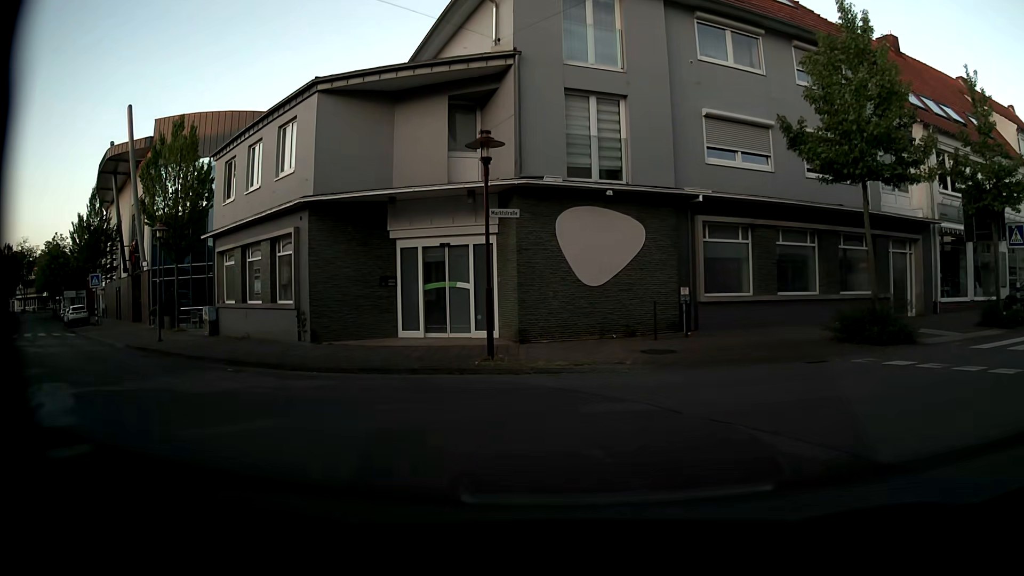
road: residential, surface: paving_stones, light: Day
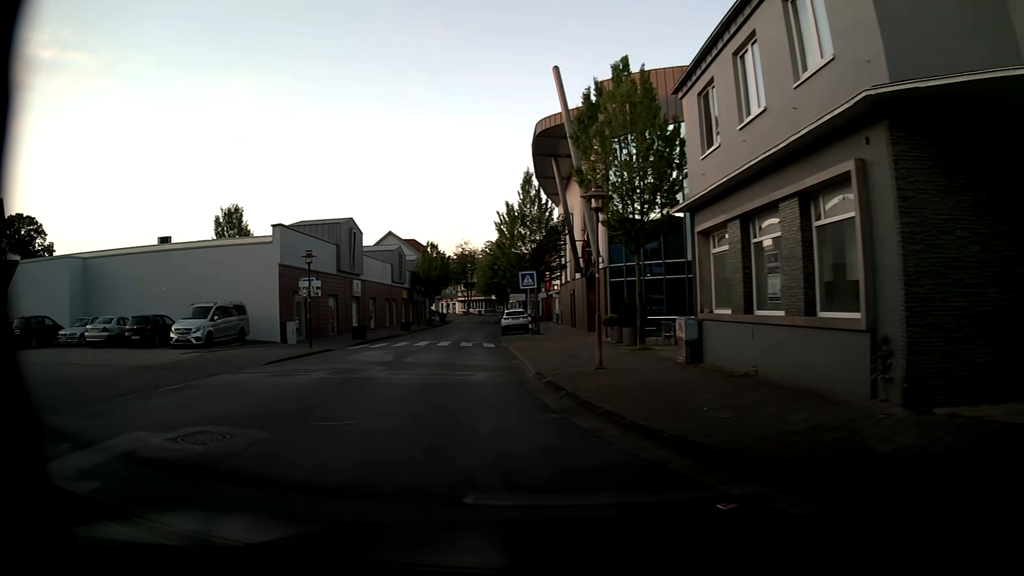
(-3.3, +8.6) m; -45°
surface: asphalt
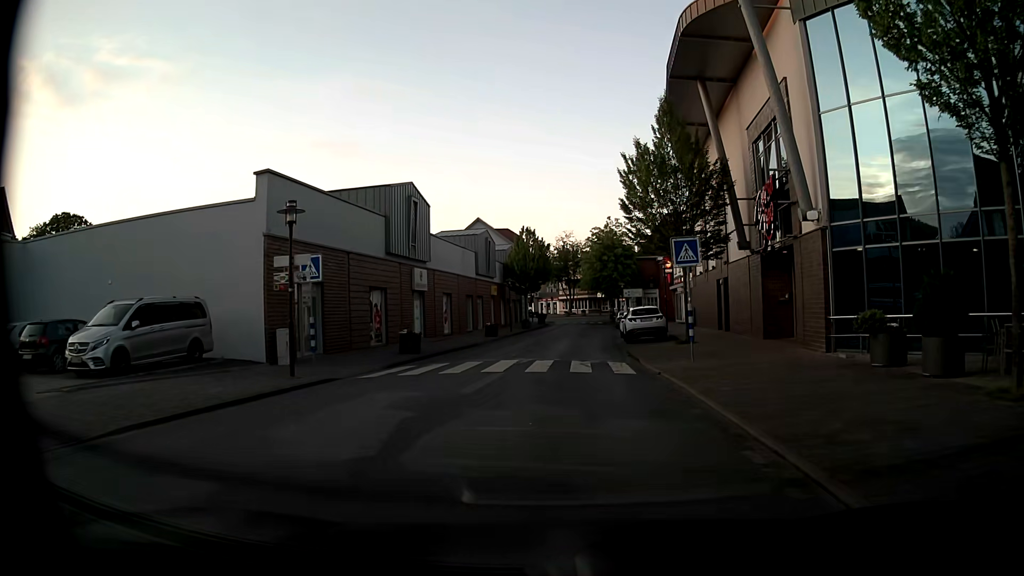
(-1.8, +13.9) m; -7°
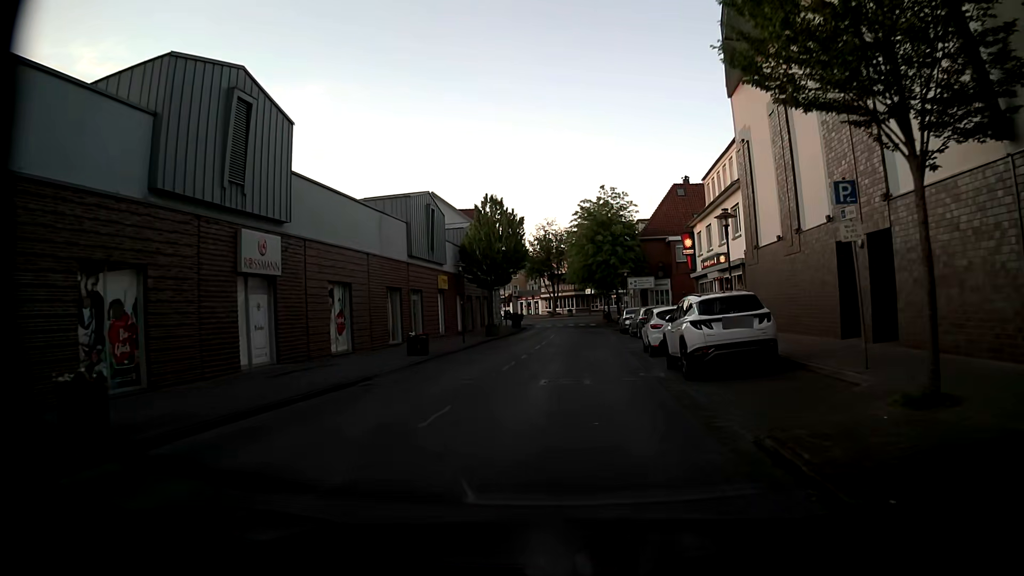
(+0.1, +18.2) m; +1°
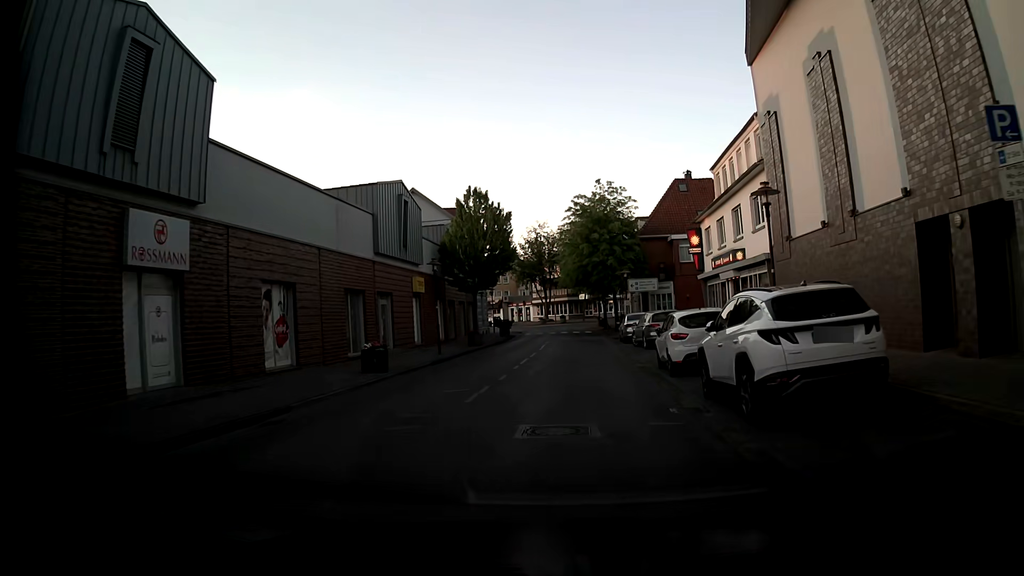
(0.0, +5.0) m; +1°
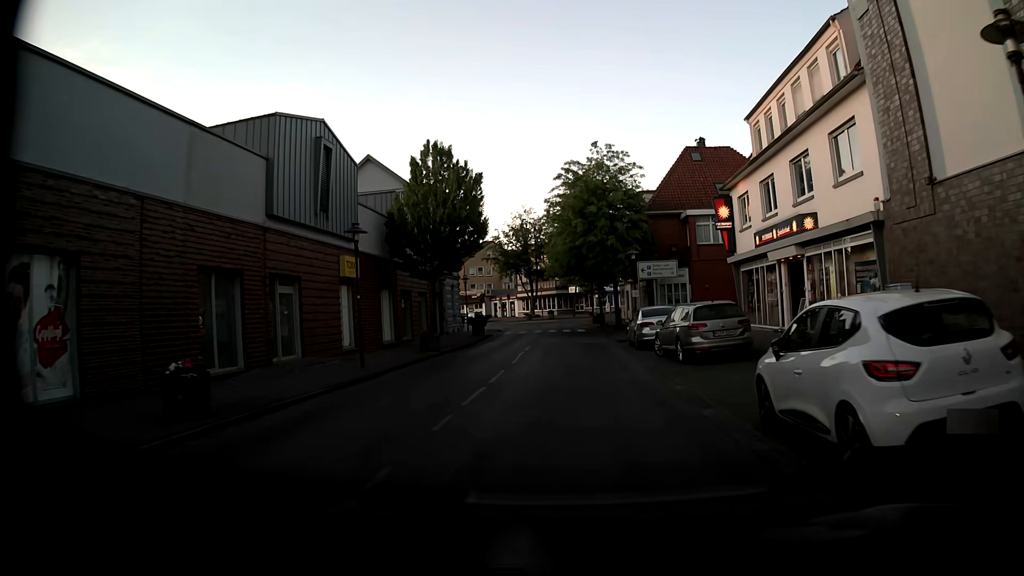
(+0.1, +10.2) m; +1°
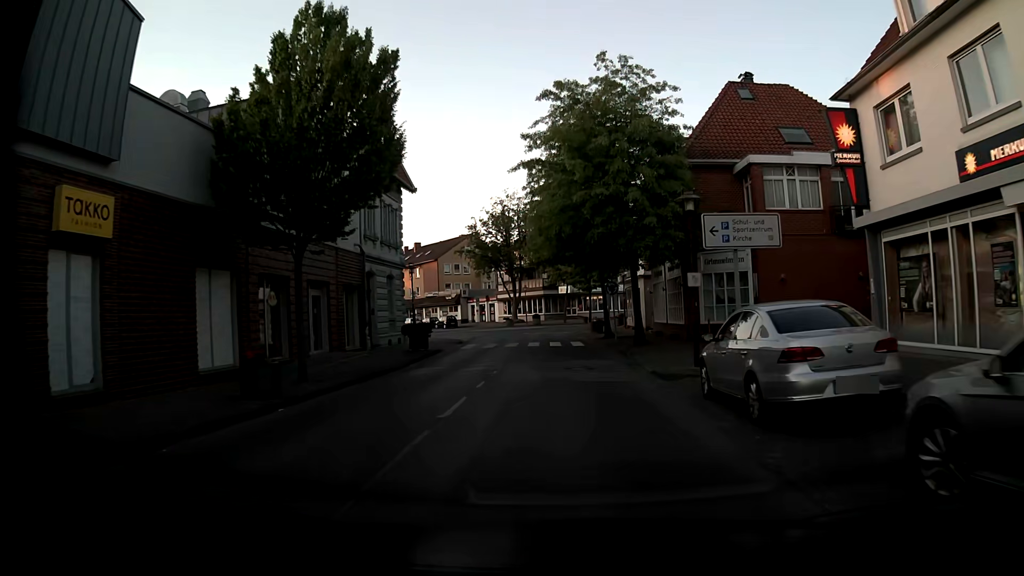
(+0.2, +15.4) m; 0°
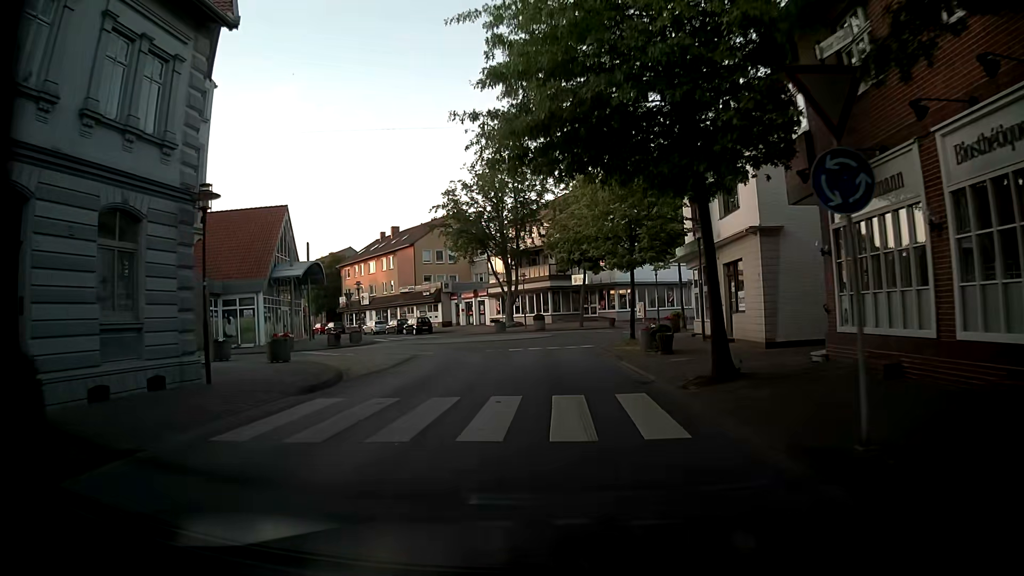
(+0.2, +22.4) m; -1°
